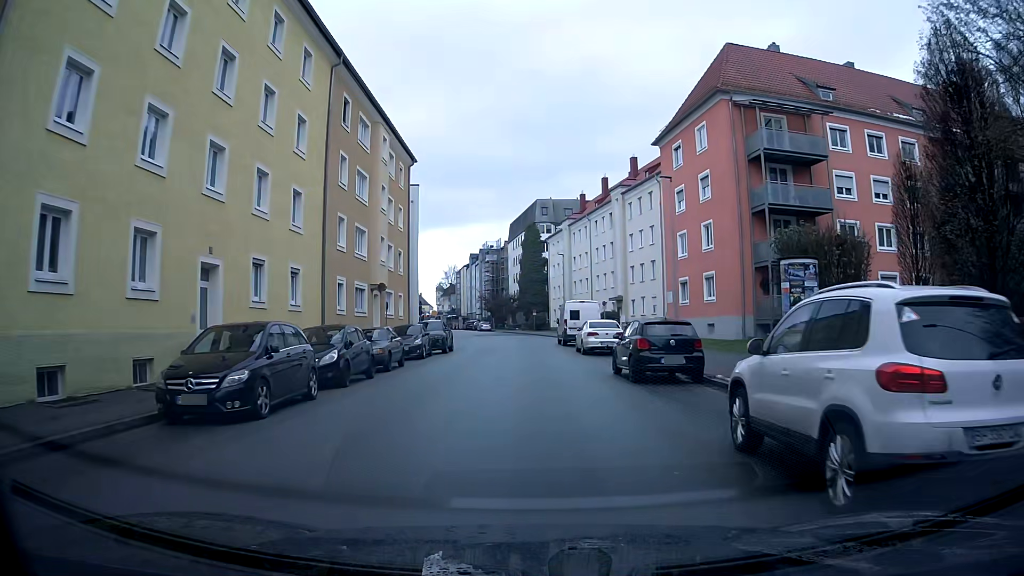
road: tertiary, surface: asphalt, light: Day
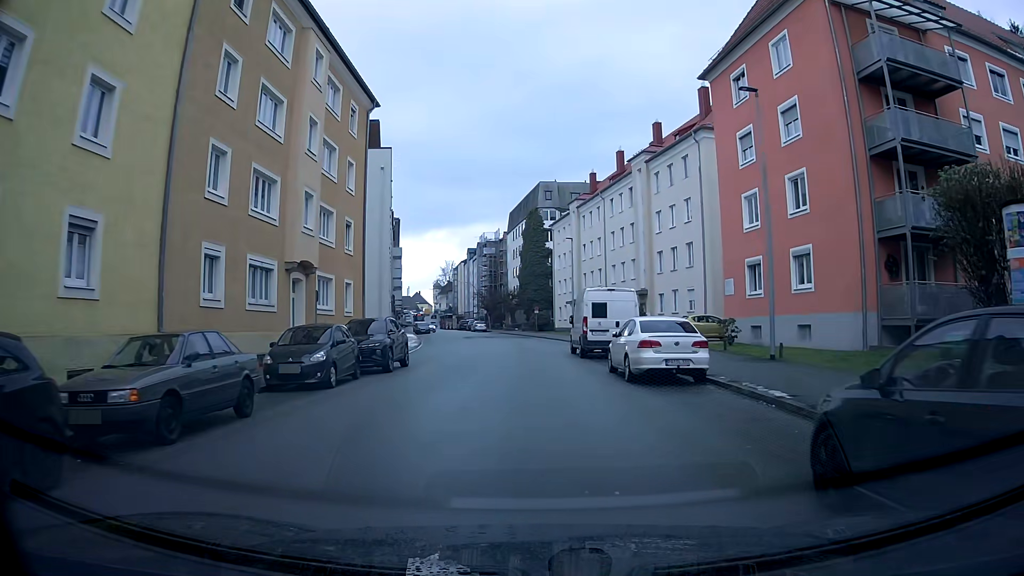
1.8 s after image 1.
(0.0, +13.2) m; -1°
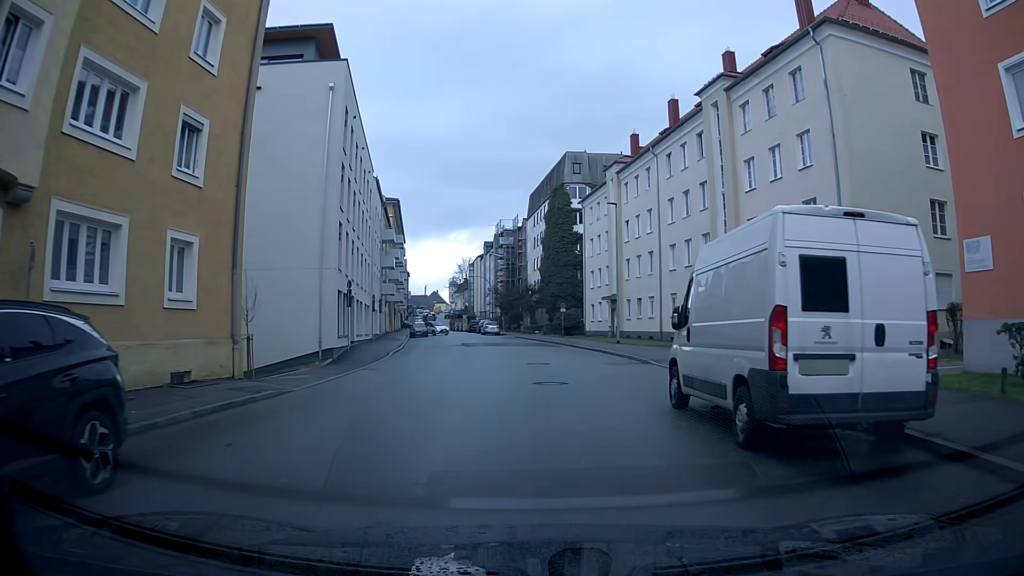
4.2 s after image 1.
(-0.3, +17.5) m; -2°
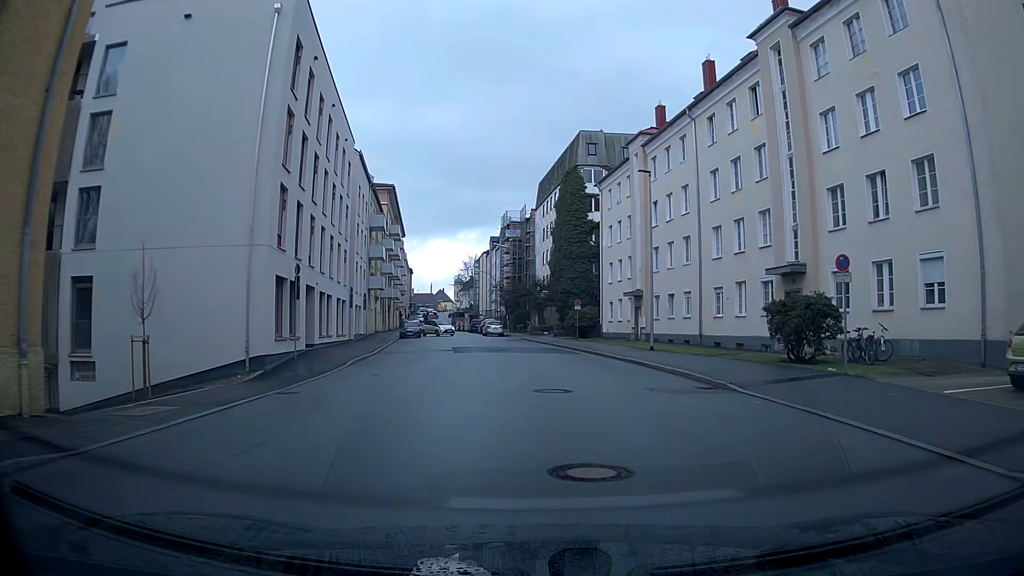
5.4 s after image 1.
(0.0, +8.8) m; 0°
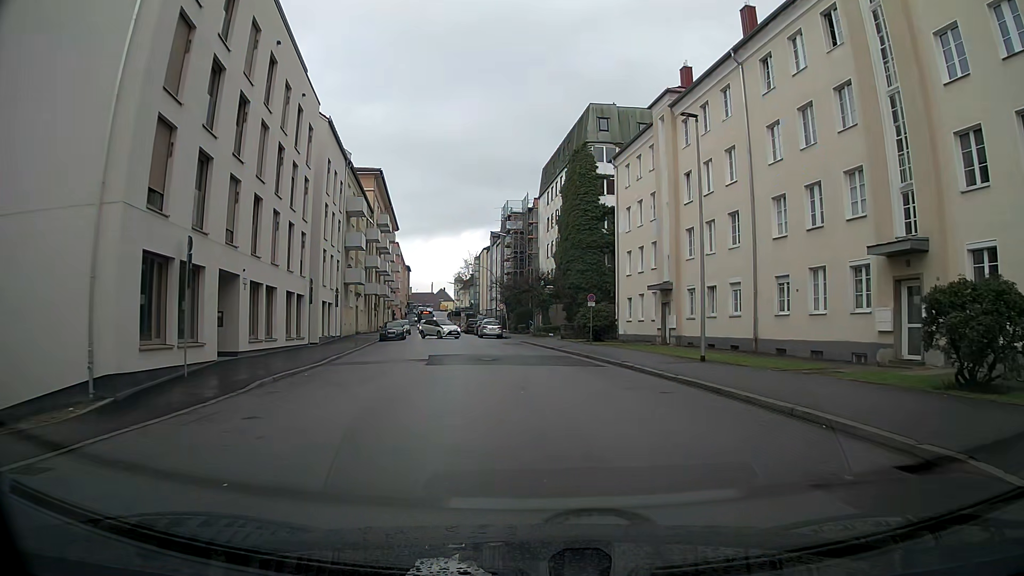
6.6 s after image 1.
(0.0, +8.8) m; 0°
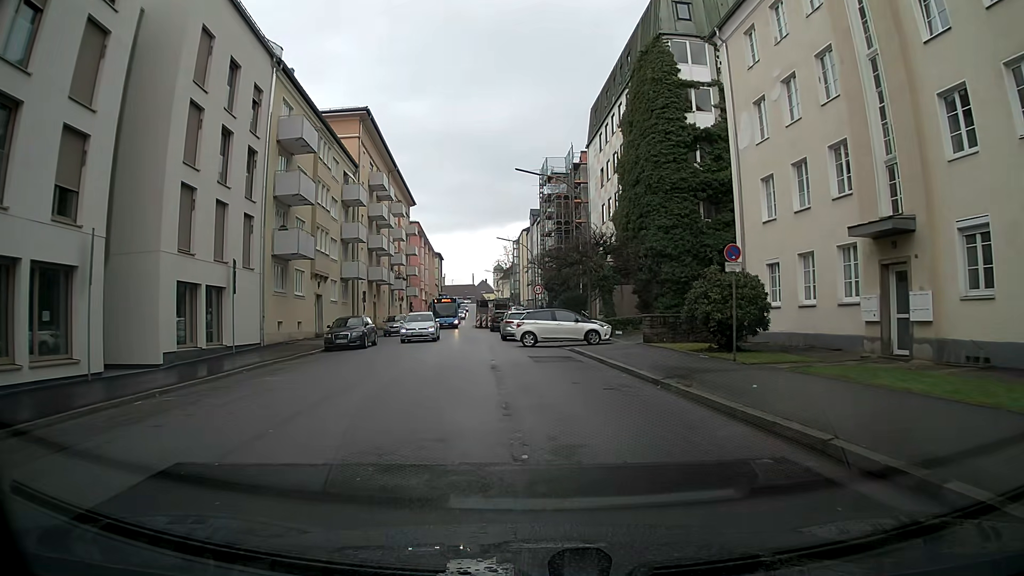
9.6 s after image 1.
(-0.6, +21.5) m; -5°
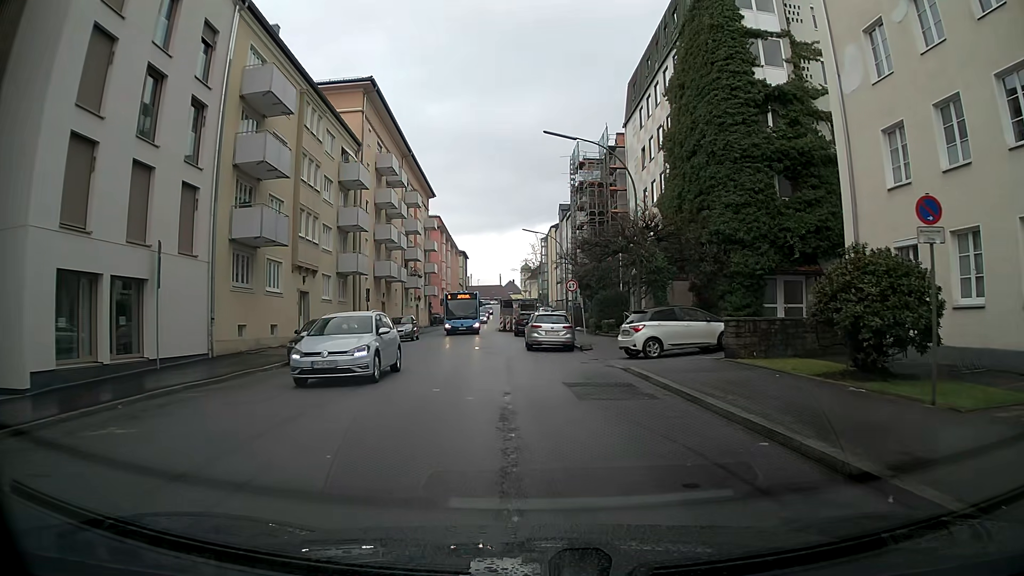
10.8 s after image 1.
(-0.1, +7.5) m; -2°
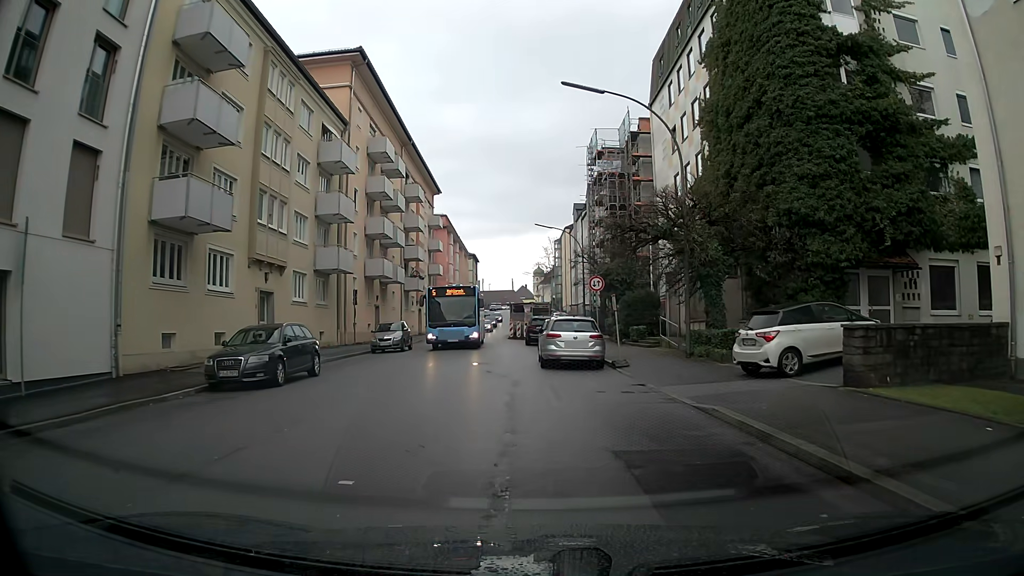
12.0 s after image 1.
(0.0, +6.5) m; -1°
(0, +10) (-2, +20) (-3, +30) (-3, +40) (-4, +50) (-4, +60) (-4, +70) (-4, +80) (-3, +90) (-3, +100) m
